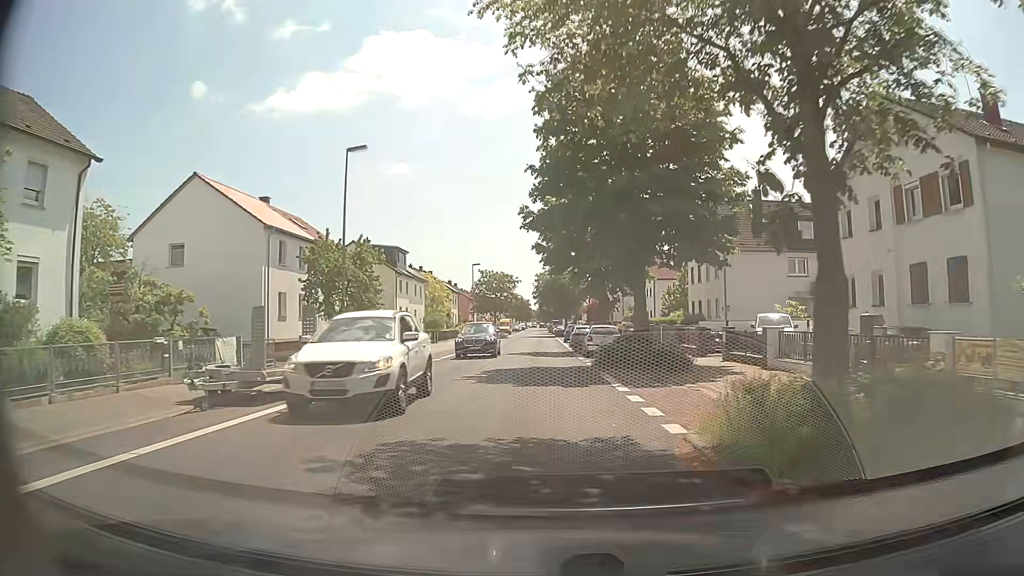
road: unclassified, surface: asphalt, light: Day
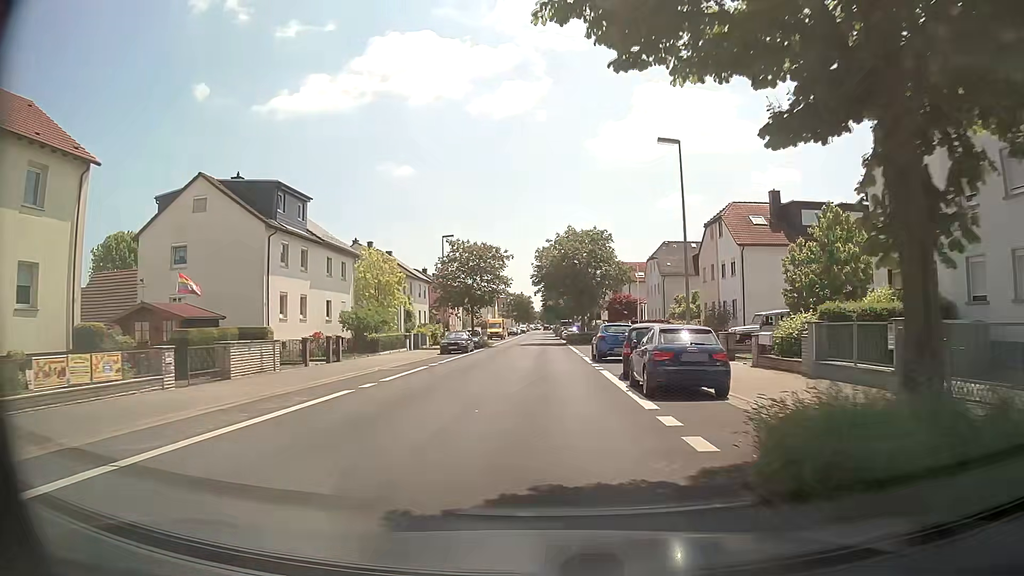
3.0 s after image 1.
(+0.1, +31.2) m; 0°
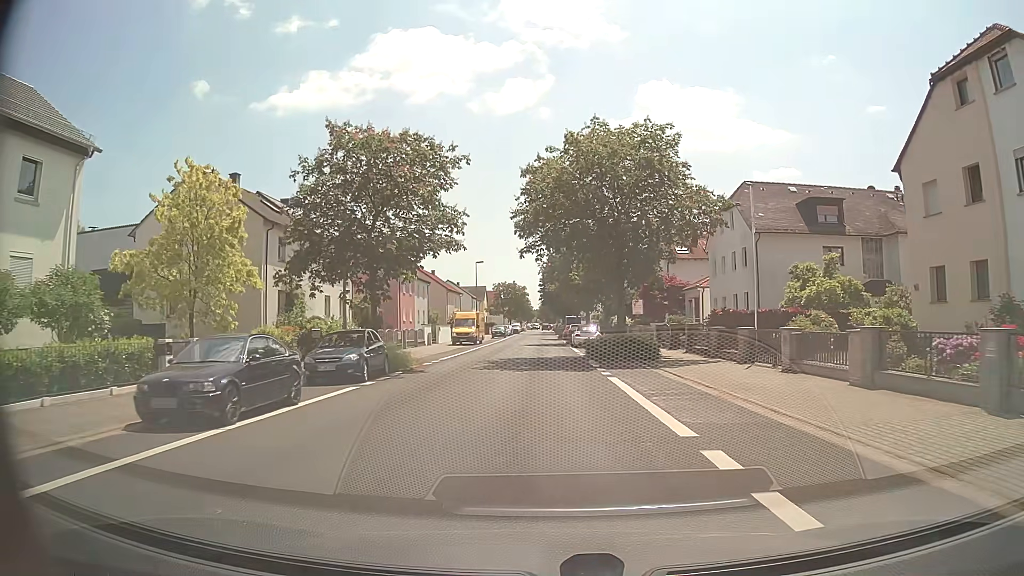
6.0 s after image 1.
(+0.2, +31.2) m; 0°
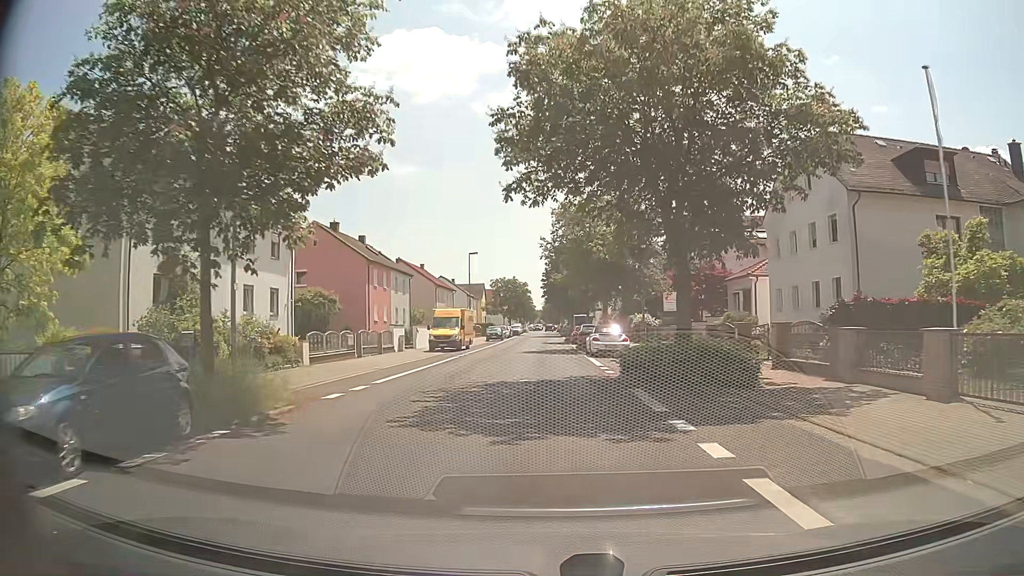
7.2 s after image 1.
(0.0, +12.4) m; 0°
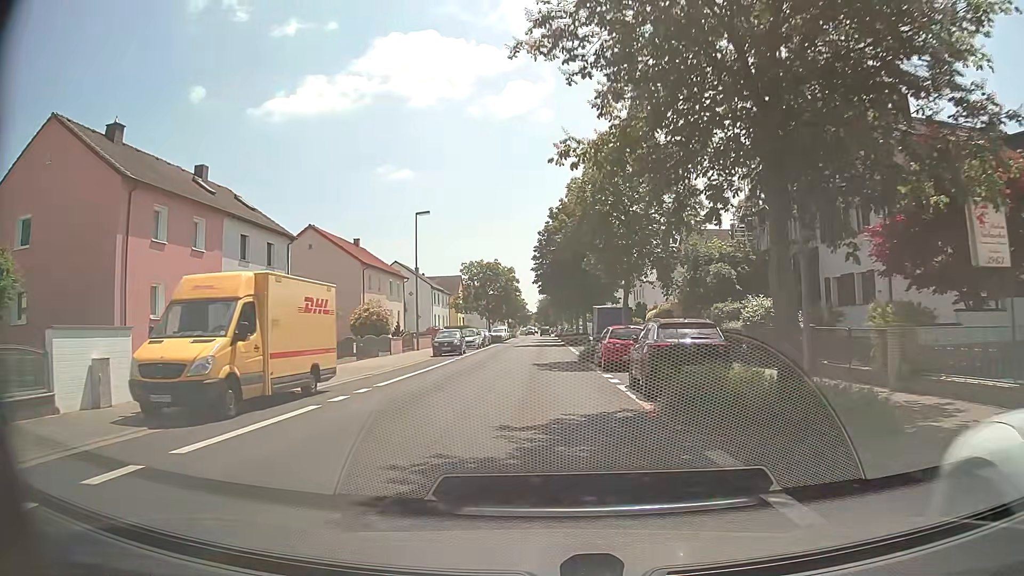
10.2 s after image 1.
(-0.1, +31.0) m; +1°
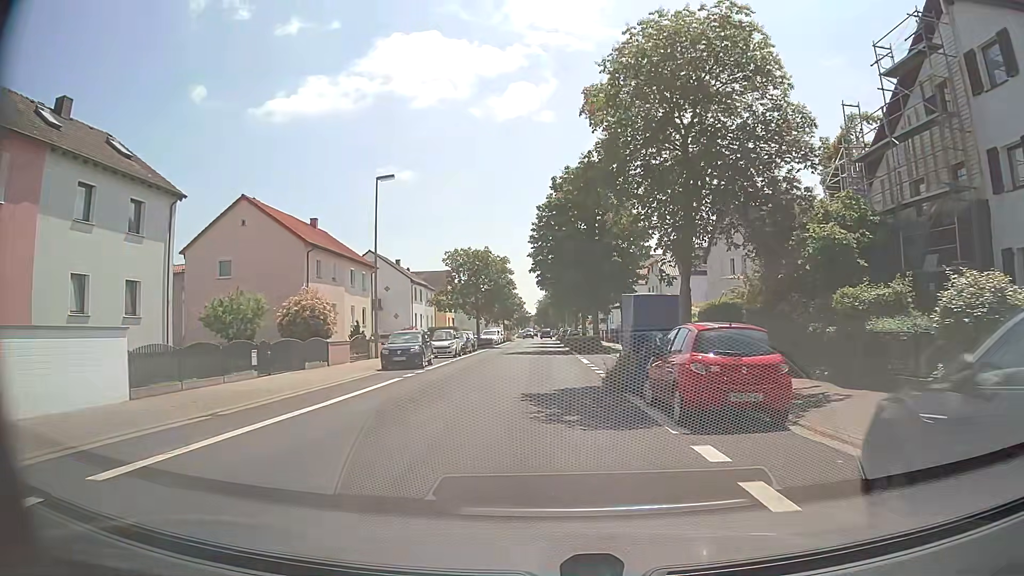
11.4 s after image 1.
(-0.1, +12.4) m; -1°
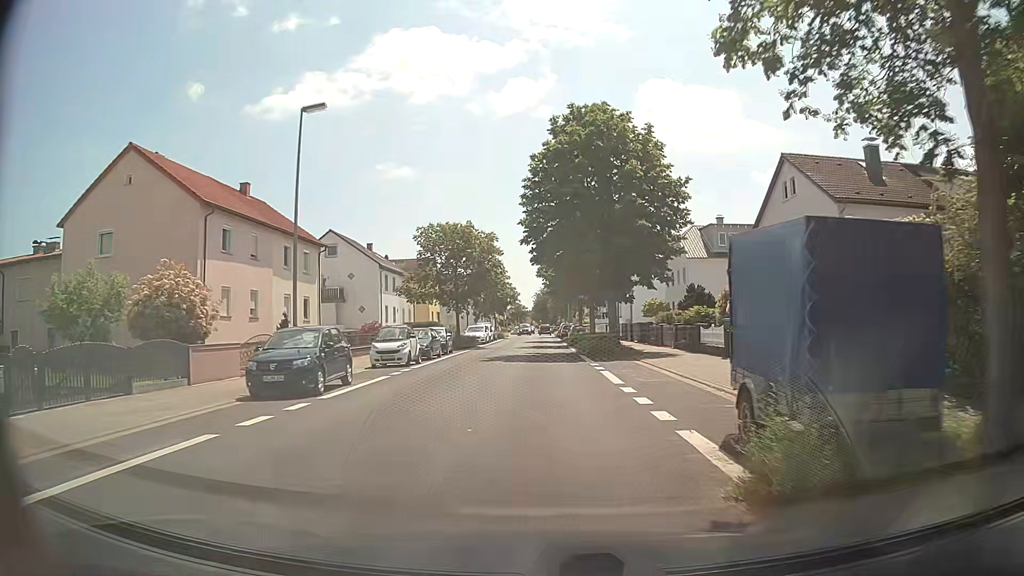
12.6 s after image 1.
(+0.1, +12.4) m; +1°
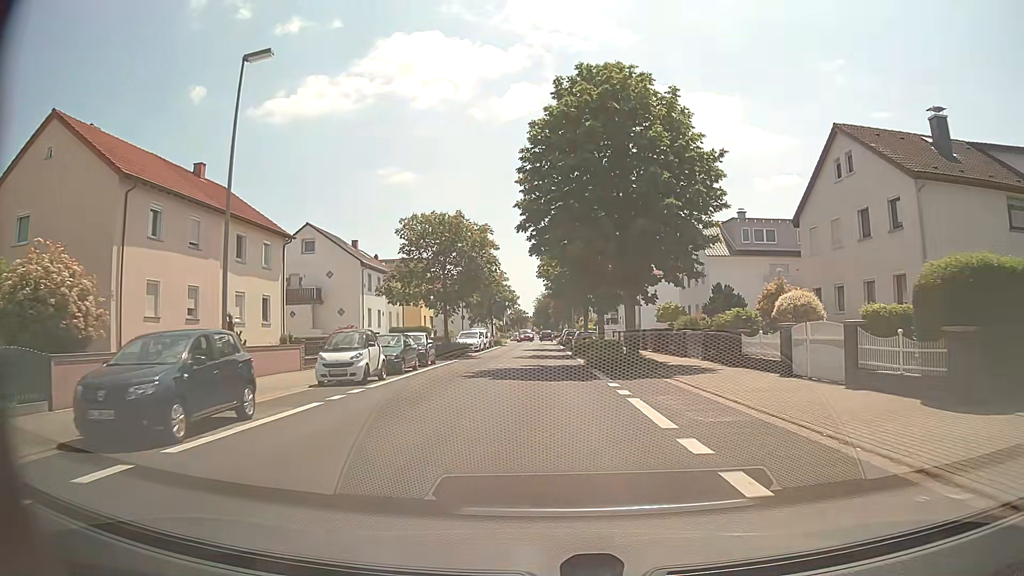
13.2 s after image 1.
(-0.1, +6.2) m; -1°
(0, +10) (0, +20) (0, +30) (0, +40) (0, +50) (0, +60) (0, +70) (+1, +80) (+1, +90) (+1, +100) m
